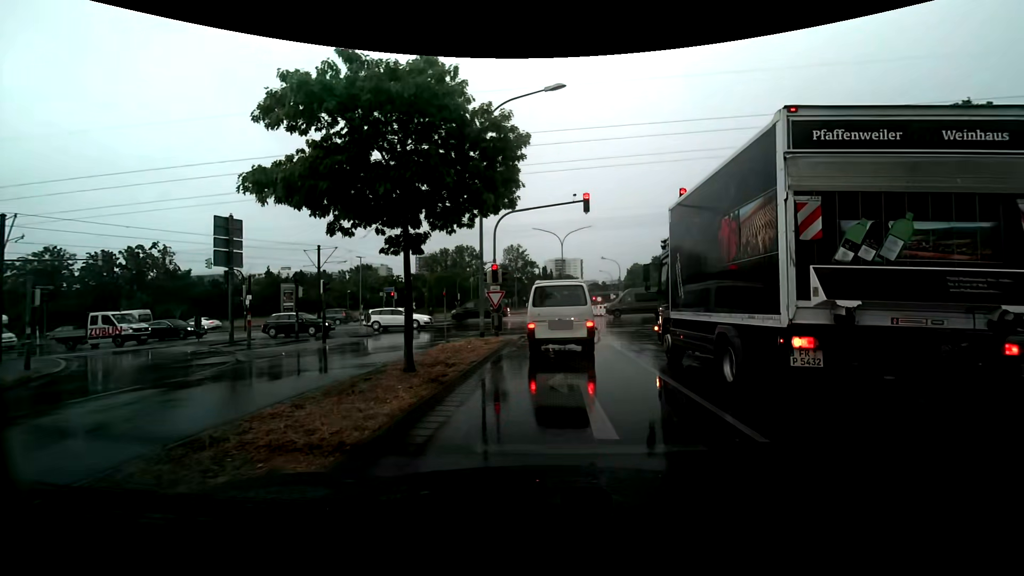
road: secondary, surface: asphalt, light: Day
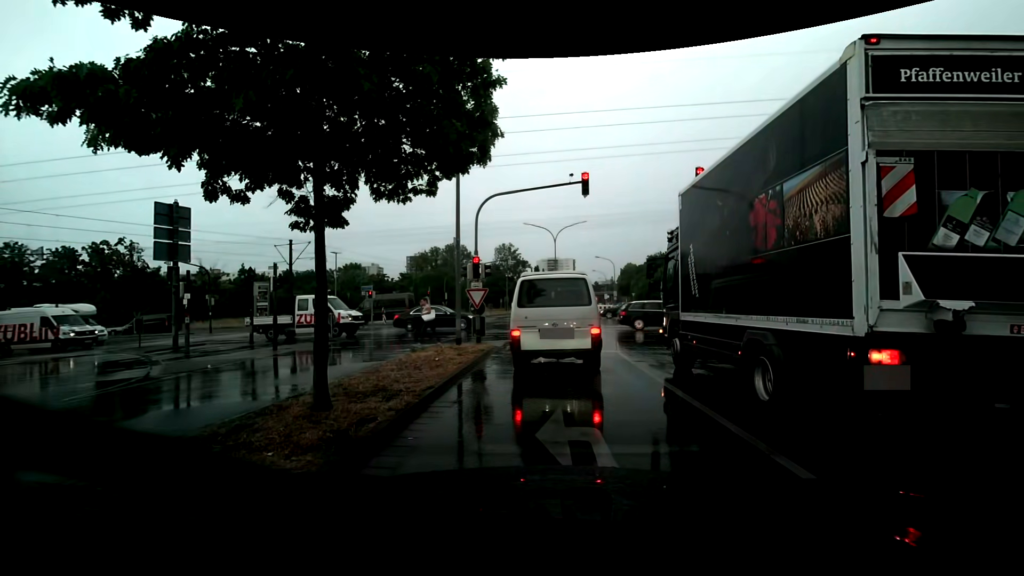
(0.0, +3.2) m; +2°
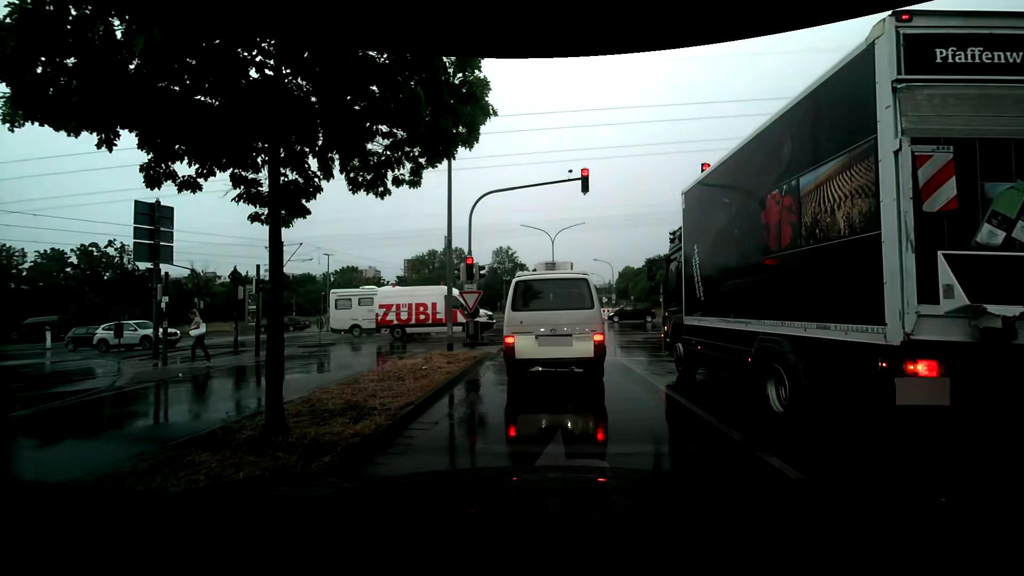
(0.0, +1.1) m; 0°
